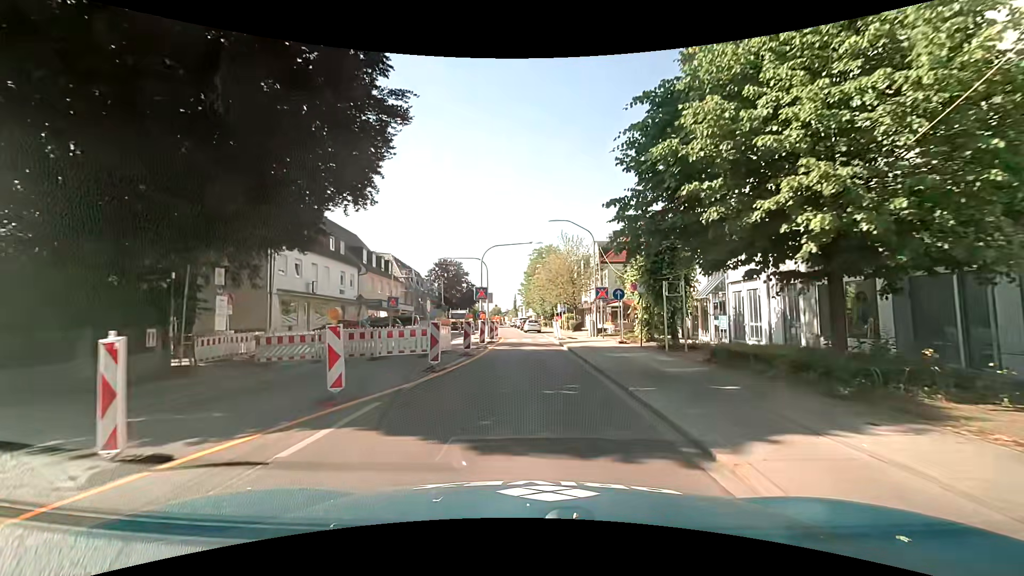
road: secondary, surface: asphalt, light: Day
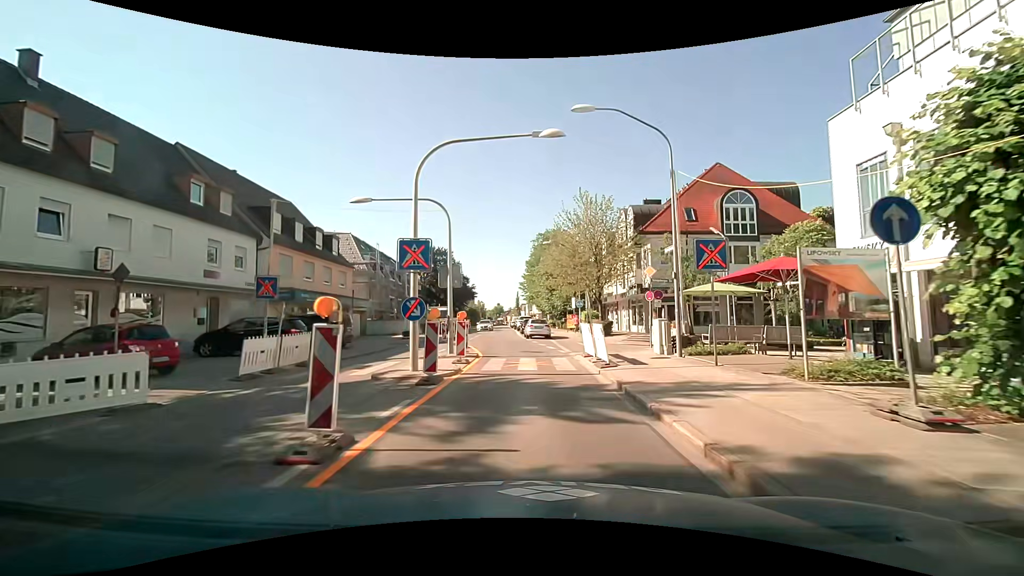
(-0.1, +17.9) m; -1°
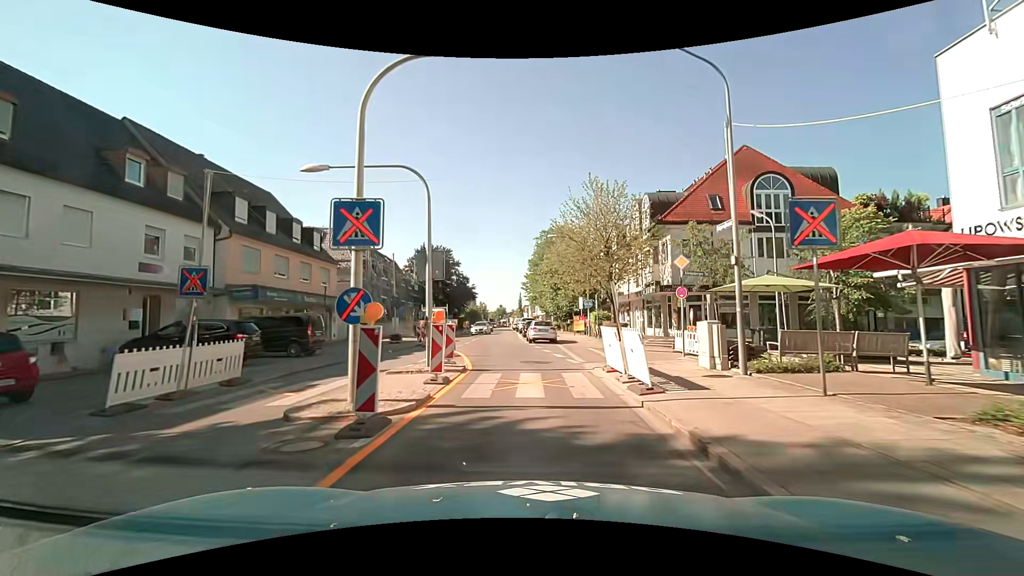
(0.0, +4.3) m; -1°
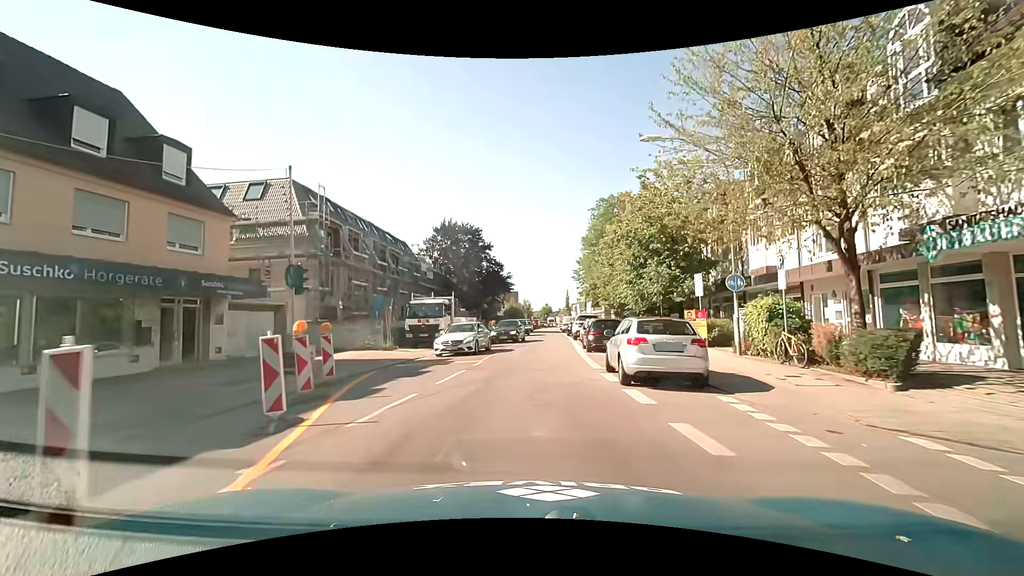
(-0.7, +20.4) m; -4°
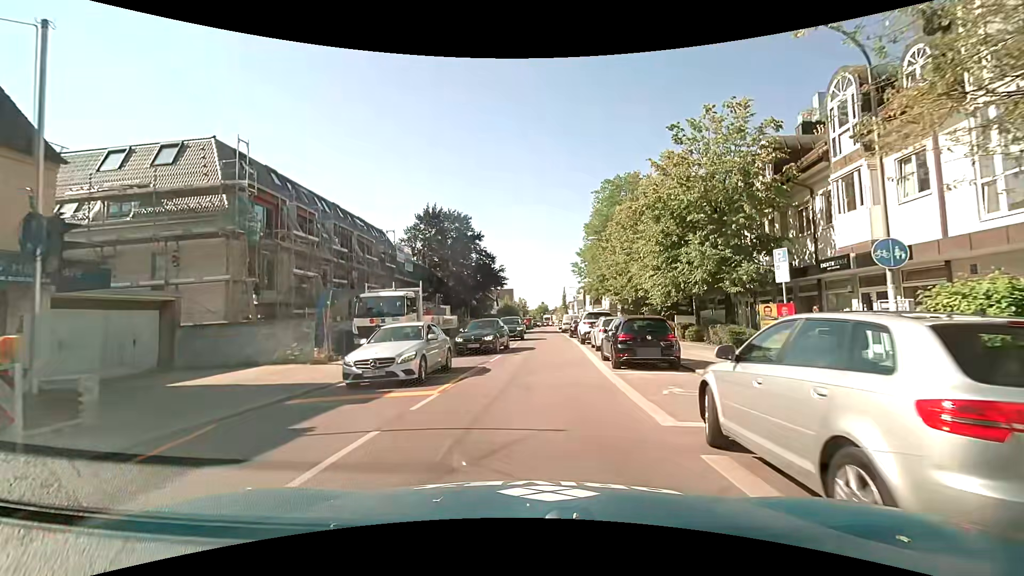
(-0.1, +7.7) m; -1°
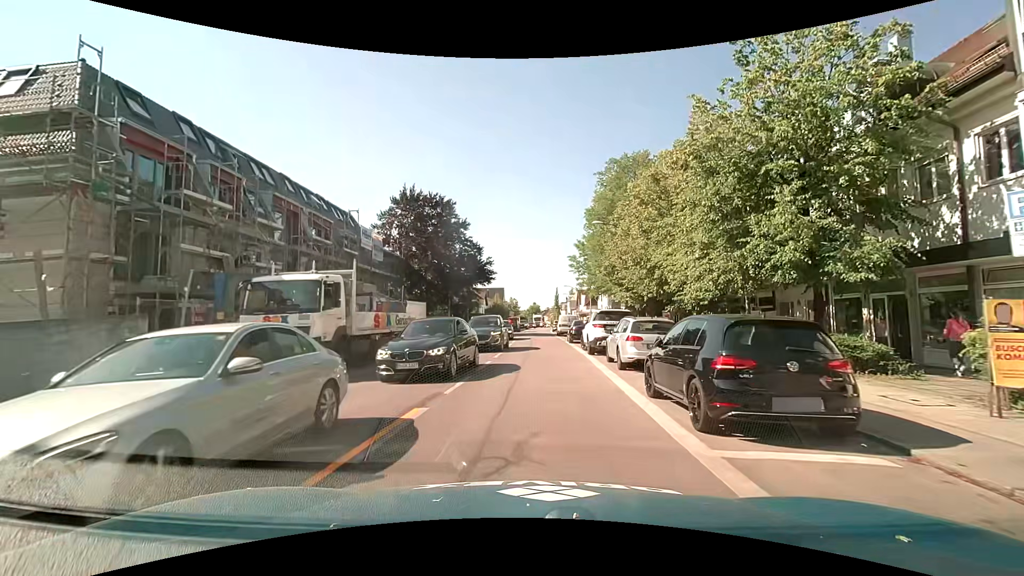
(+0.1, +7.5) m; +1°
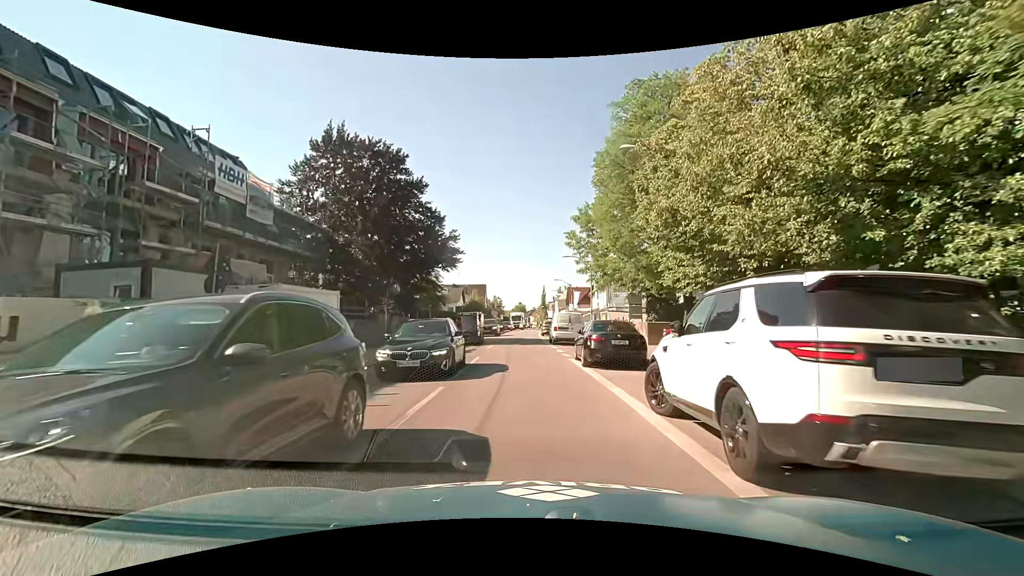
(+0.5, +15.6) m; +3°
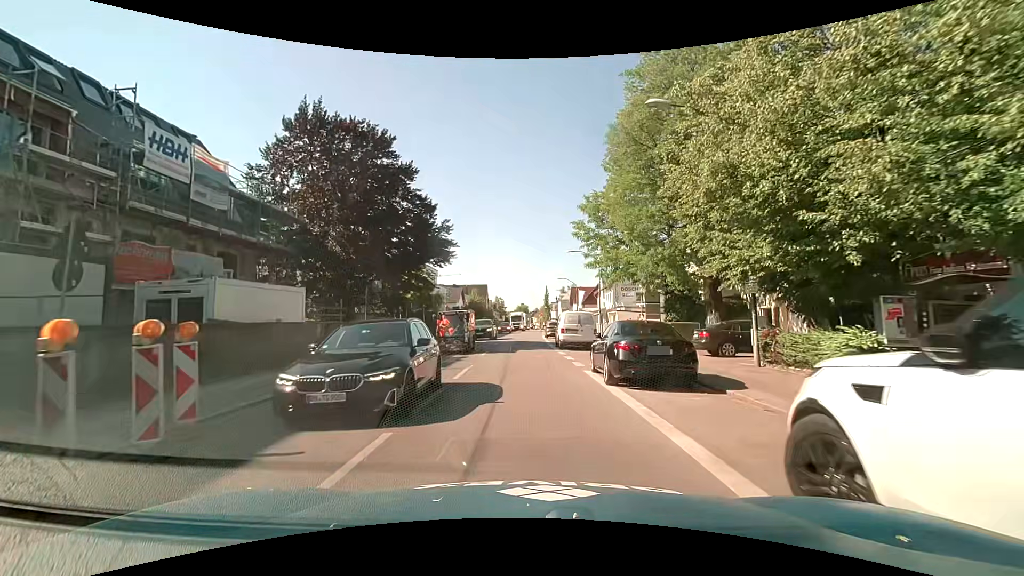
(0.0, +4.2) m; -1°
(0, +10) (0, +20) (0, +30) (0, +40) (0, +50) (0, +60) (0, +70) (+1, +80) (+1, +90) (+2, +100) m
